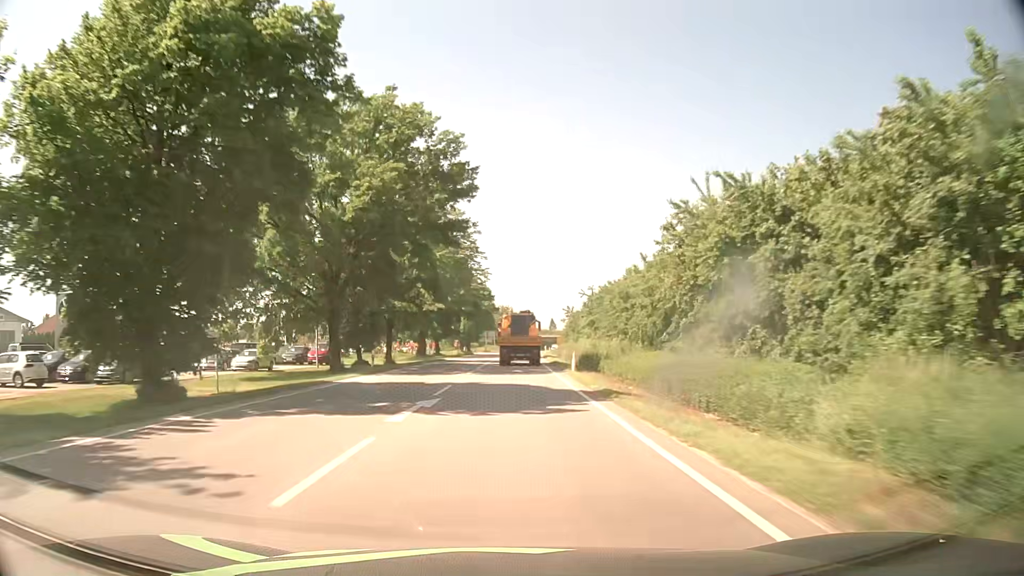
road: primary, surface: asphalt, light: Day
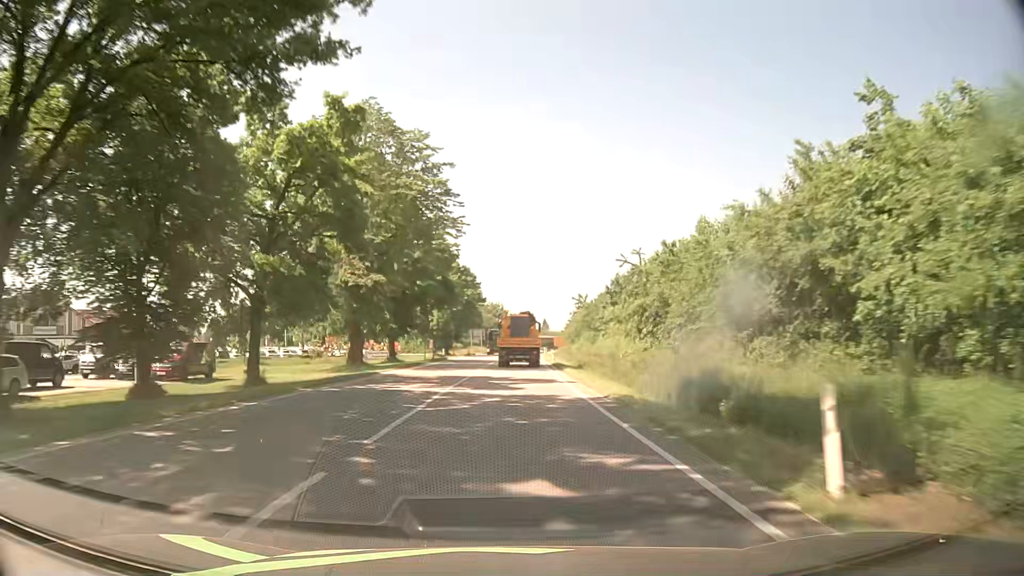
(+0.2, +26.6) m; +1°
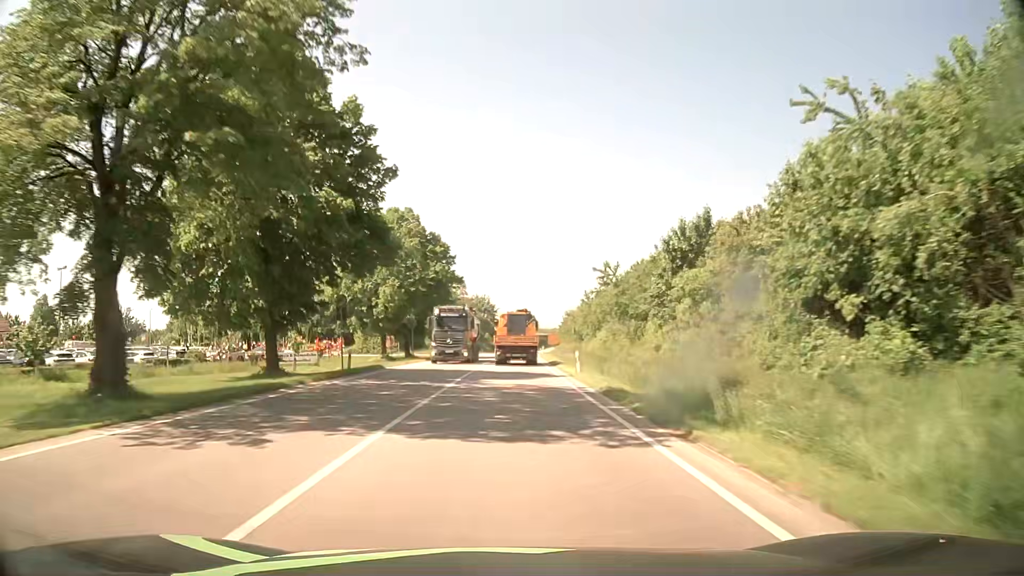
(+0.3, +26.5) m; +1°
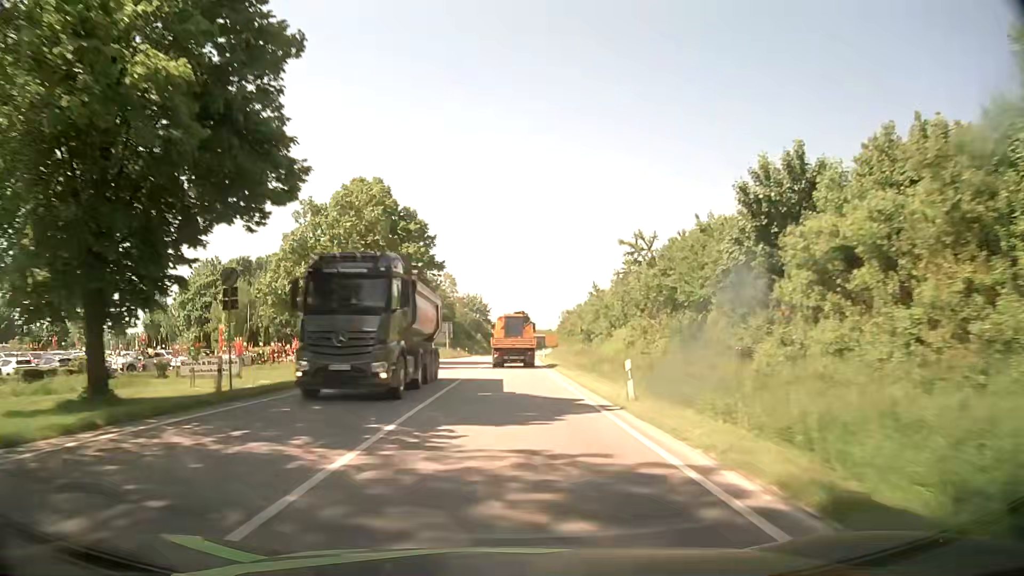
(0.0, +13.2) m; 0°
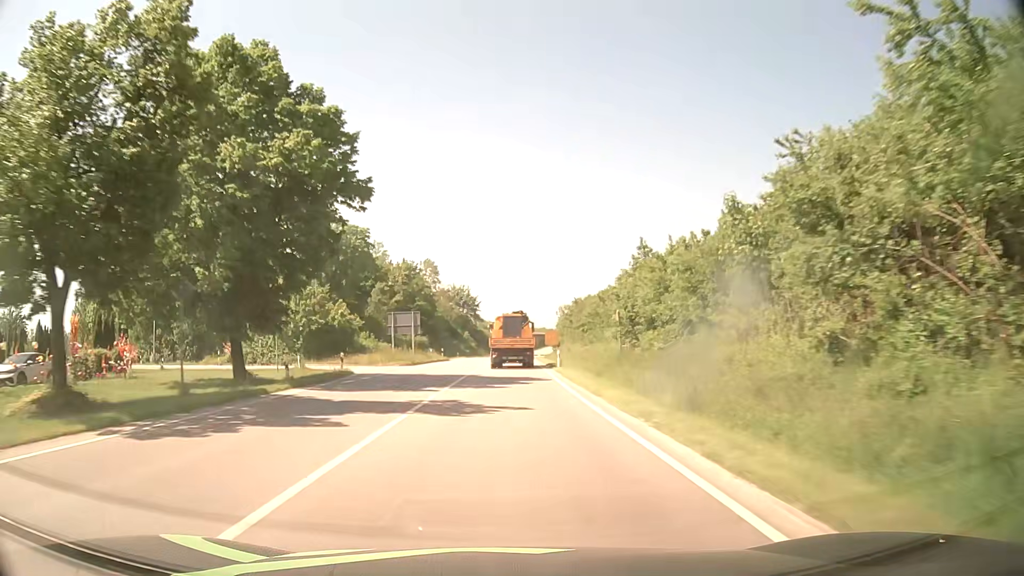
(+0.1, +26.2) m; +1°
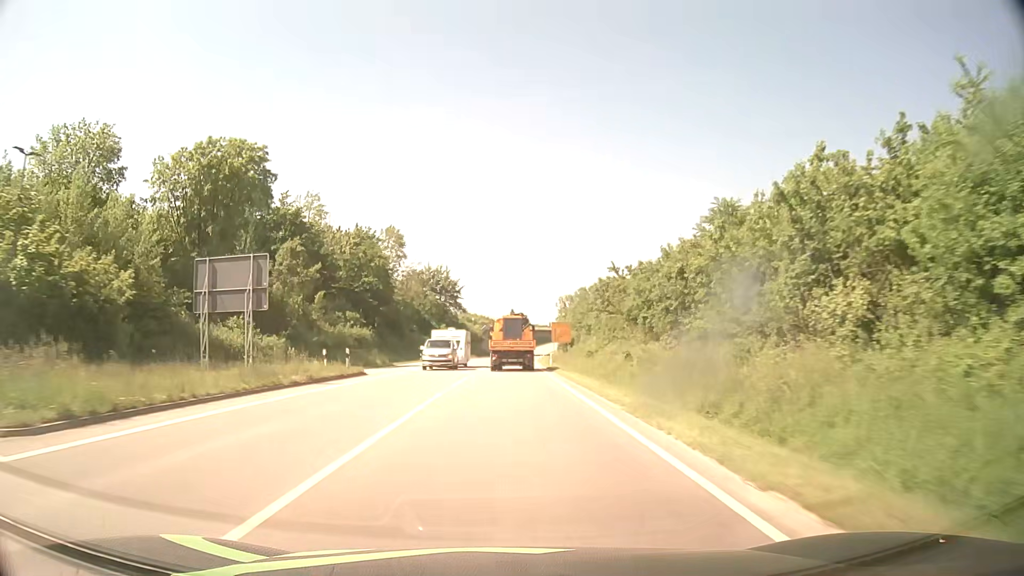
(+0.3, +39.0) m; +1°
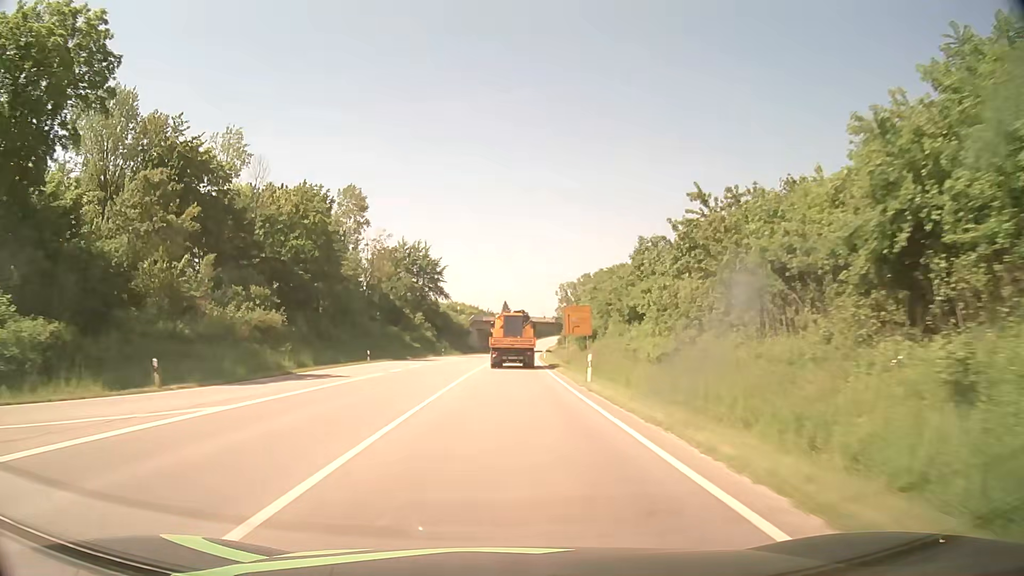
(+0.1, +25.9) m; 0°
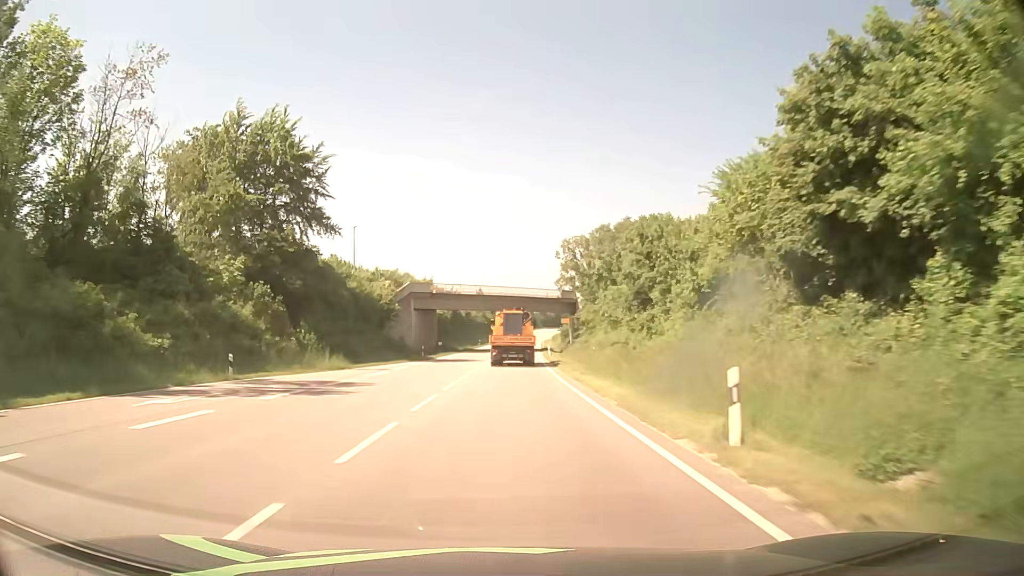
(+1.2, +65.1) m; +2°
(0, +10) (0, +20) (0, +30) (0, +40) (+1, +50) (+1, +60) (+1, +70) (+2, +80) (+2, +90) (+3, +100) m
